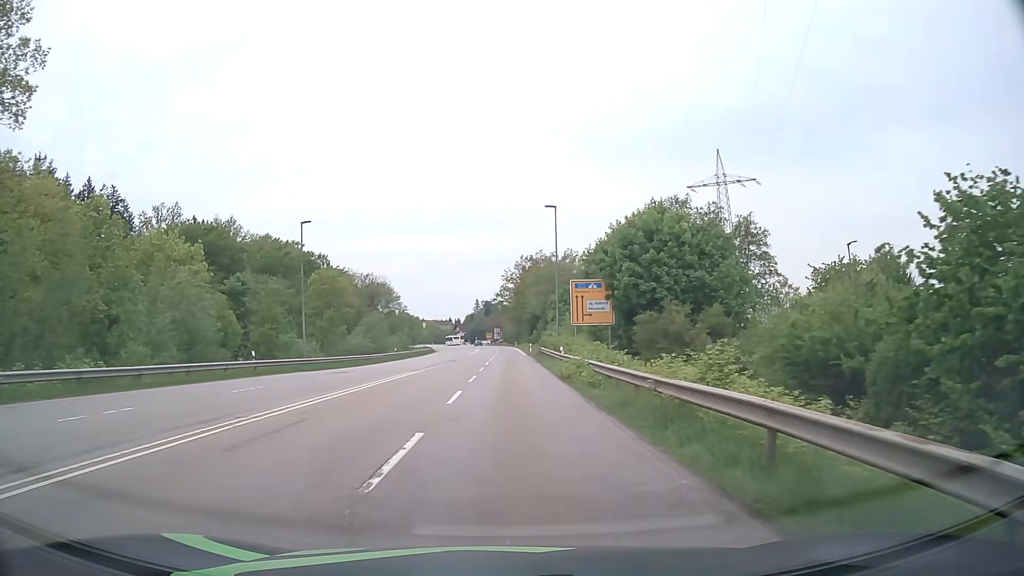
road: secondary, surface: asphalt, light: Day
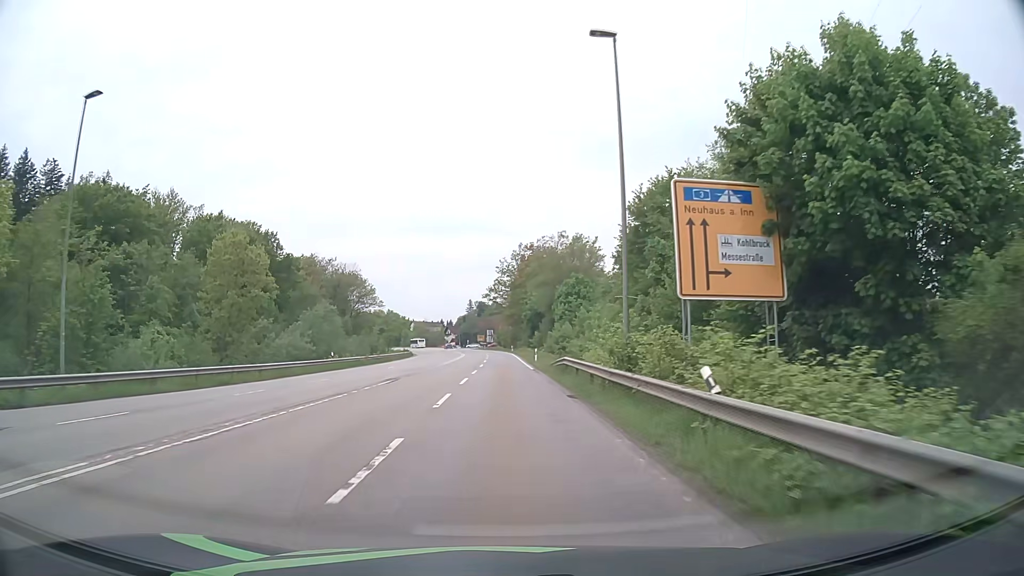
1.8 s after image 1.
(+0.2, +26.7) m; 0°
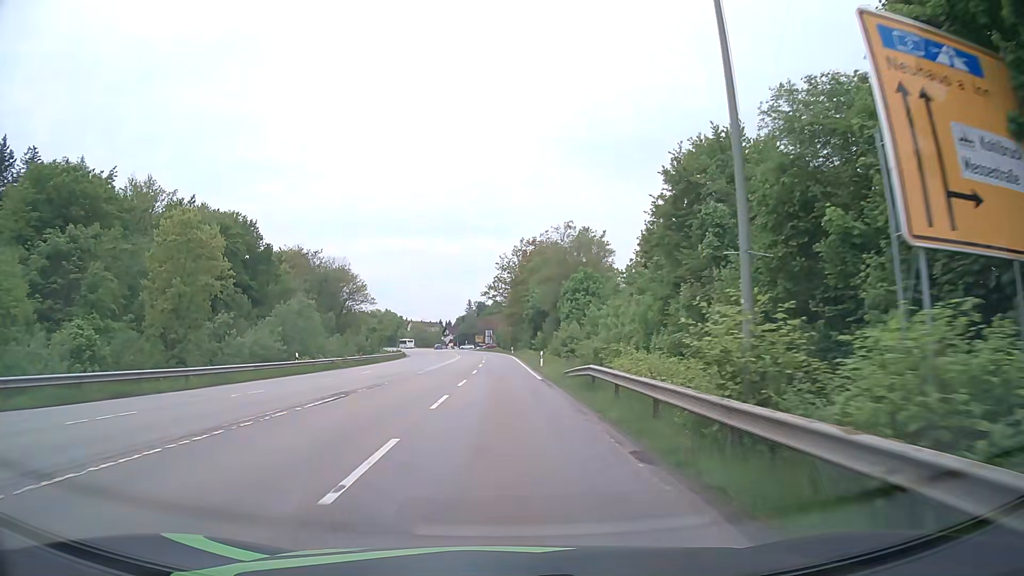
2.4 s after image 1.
(0.0, +9.0) m; 0°
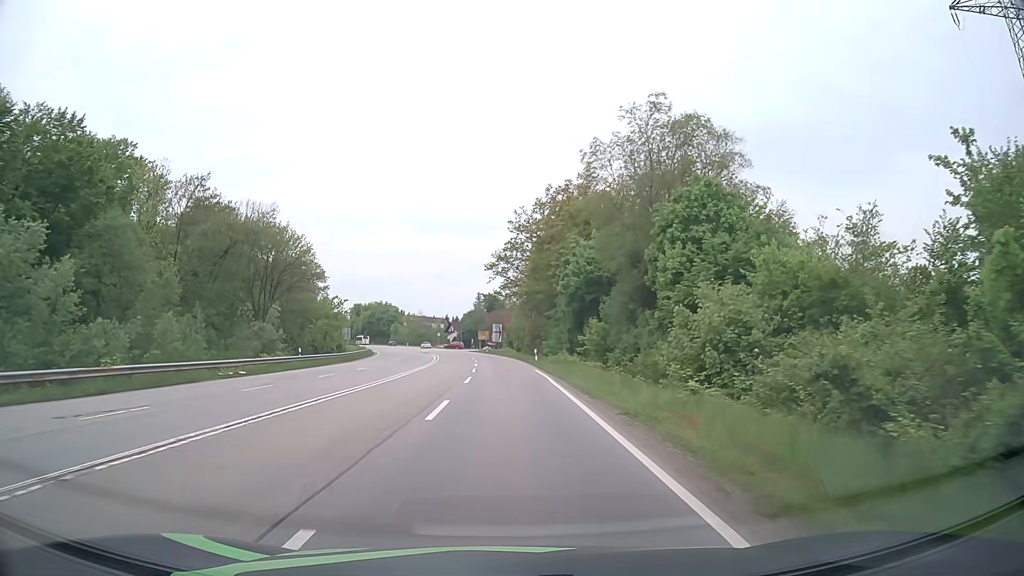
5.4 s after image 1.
(-0.3, +45.2) m; -1°
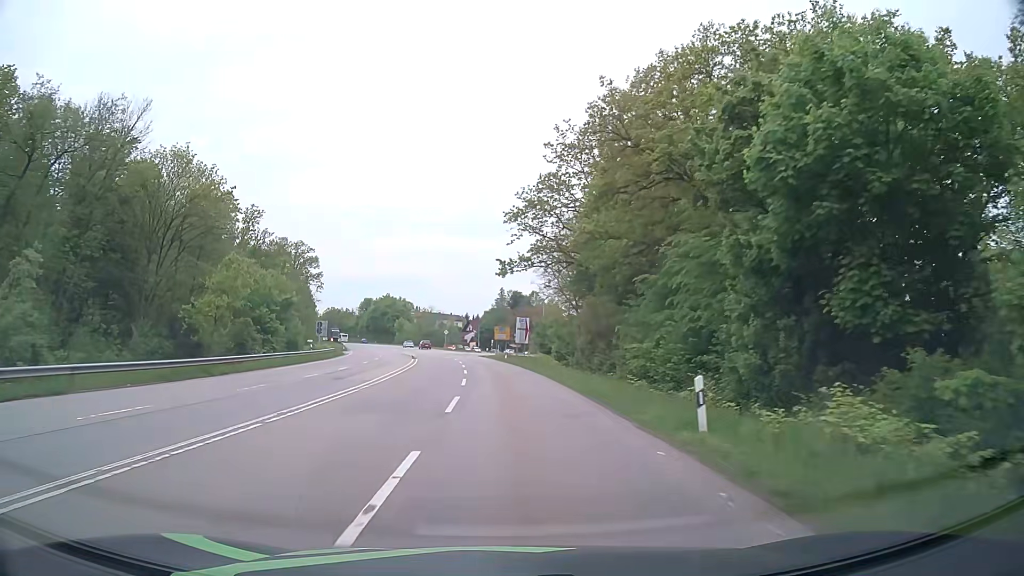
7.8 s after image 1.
(-0.7, +36.3) m; -2°
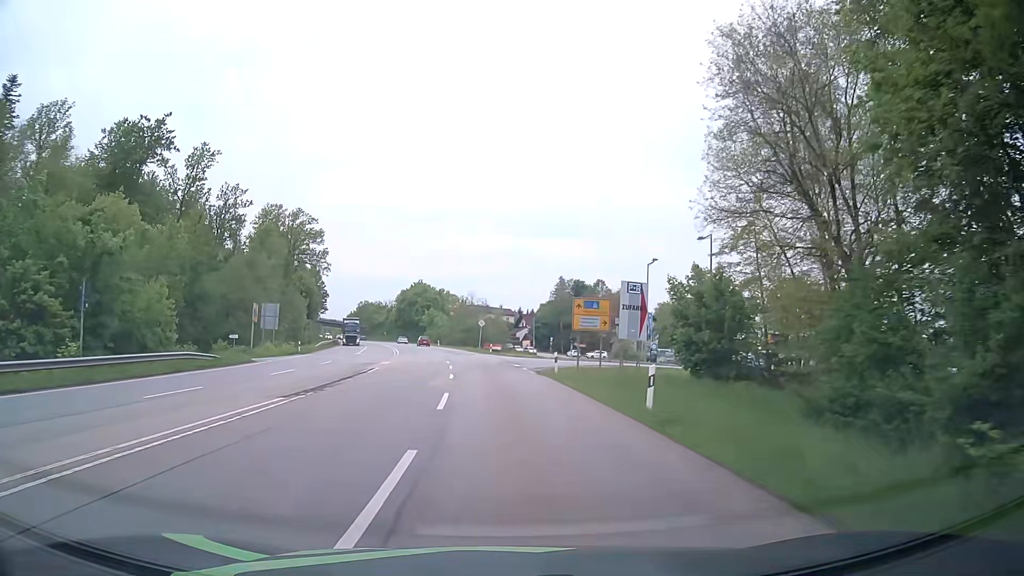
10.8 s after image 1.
(-1.7, +45.6) m; -5°
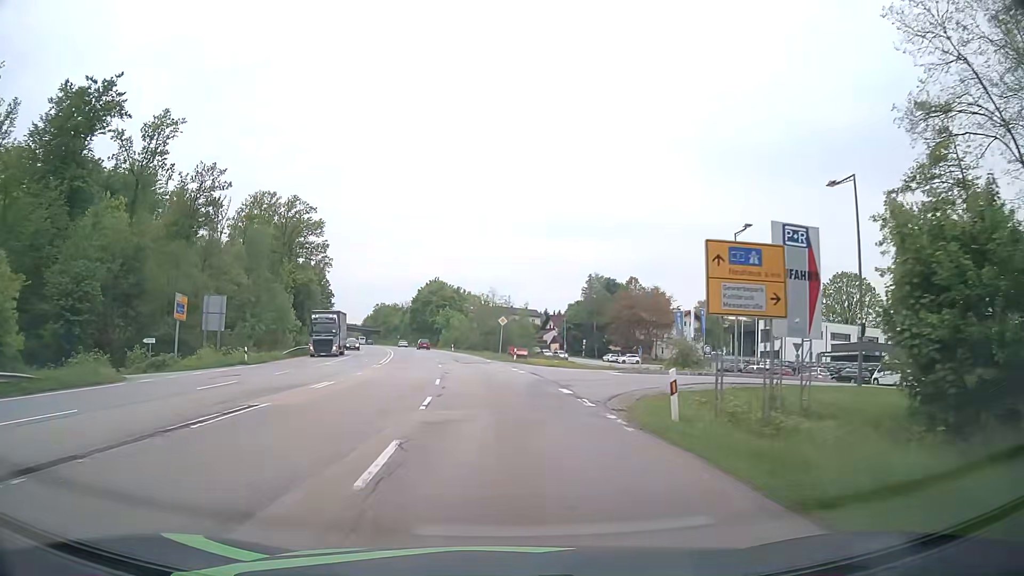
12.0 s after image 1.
(-0.2, +18.3) m; -2°
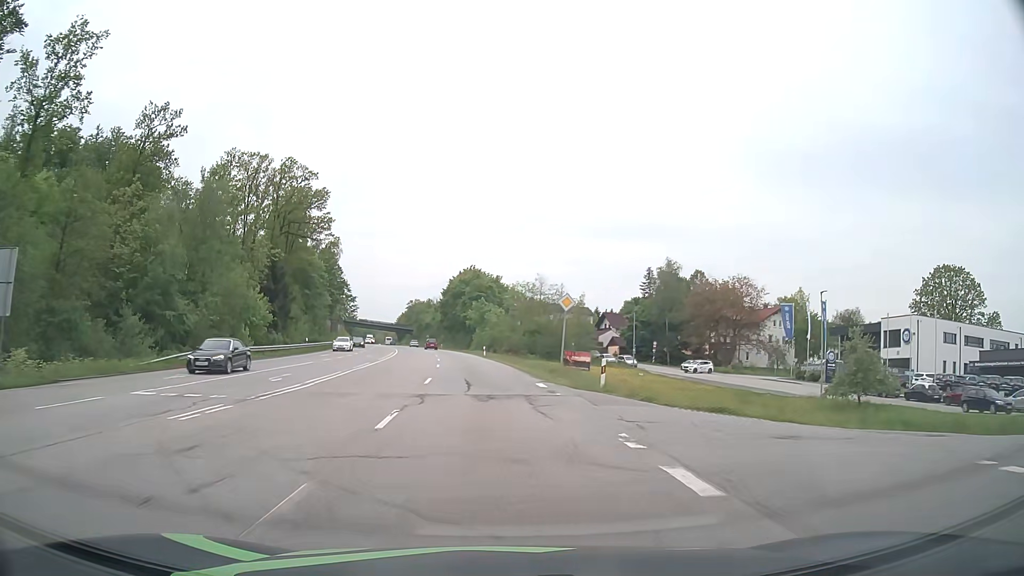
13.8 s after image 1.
(-0.9, +27.4) m; -4°
